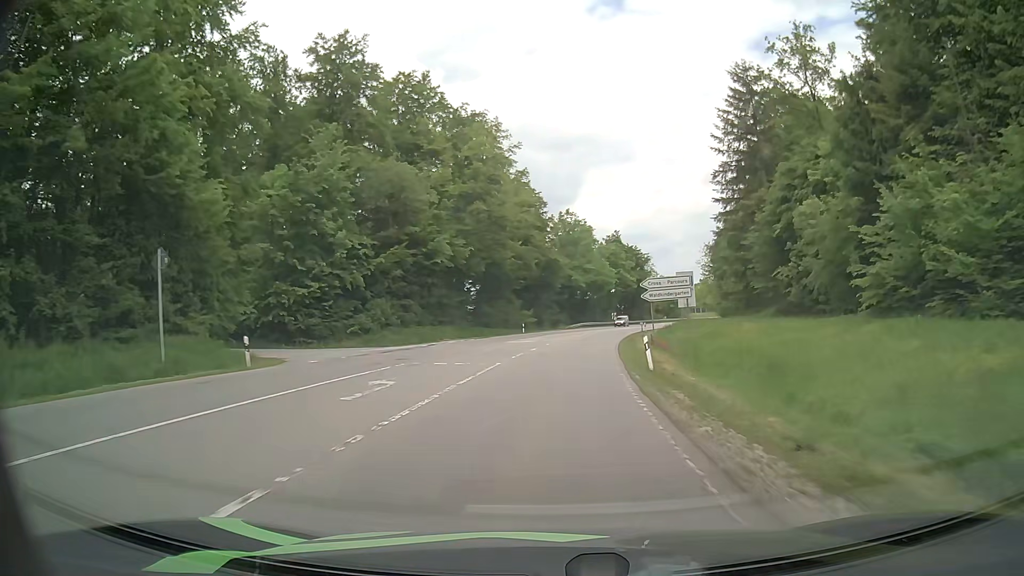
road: secondary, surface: asphalt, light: Day
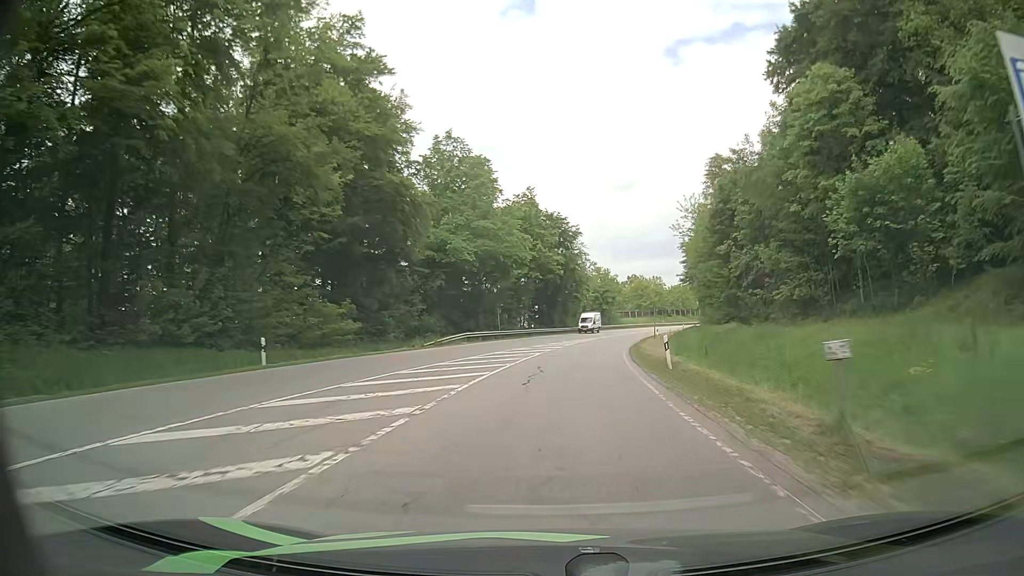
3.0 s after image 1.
(+3.5, +51.8) m; +8°
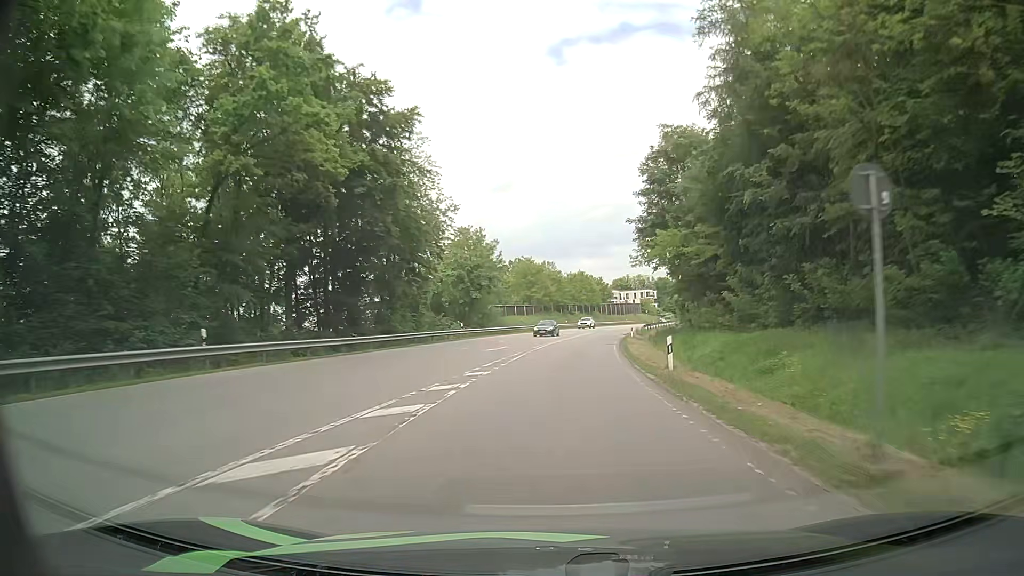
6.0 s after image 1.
(+4.8, +54.0) m; +11°
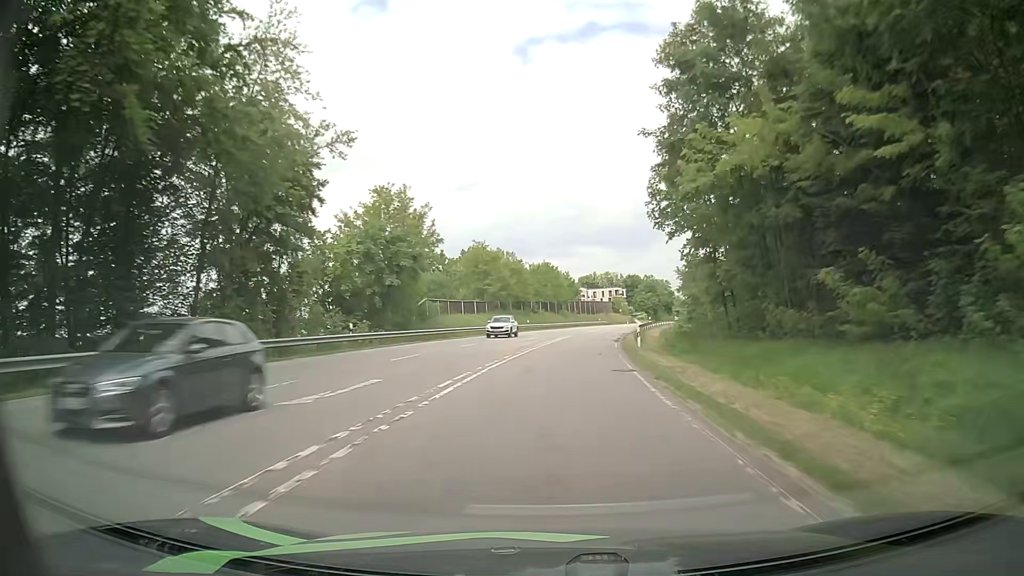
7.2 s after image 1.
(+0.5, +22.3) m; +3°
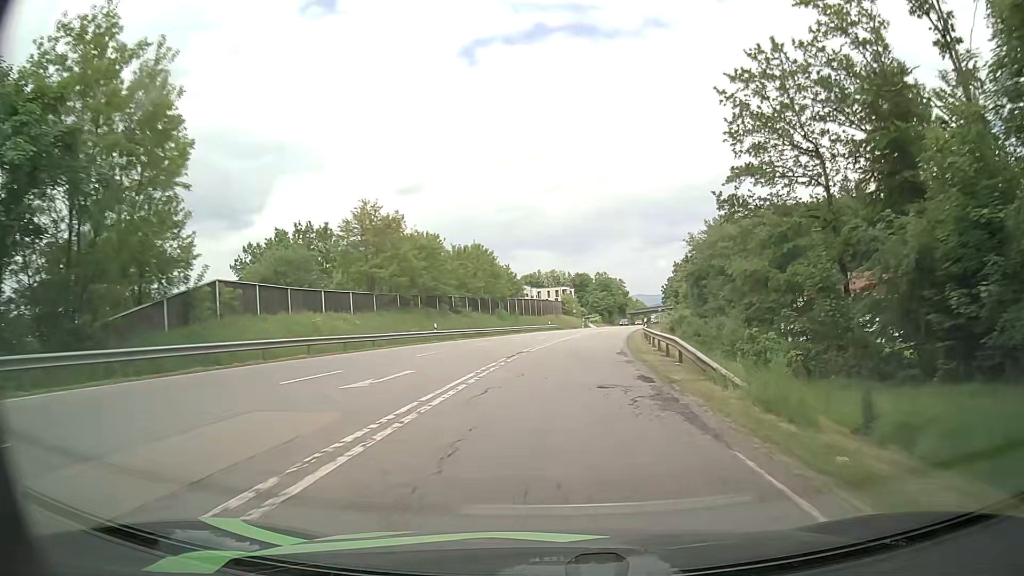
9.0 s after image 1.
(+1.2, +32.4) m; +4°
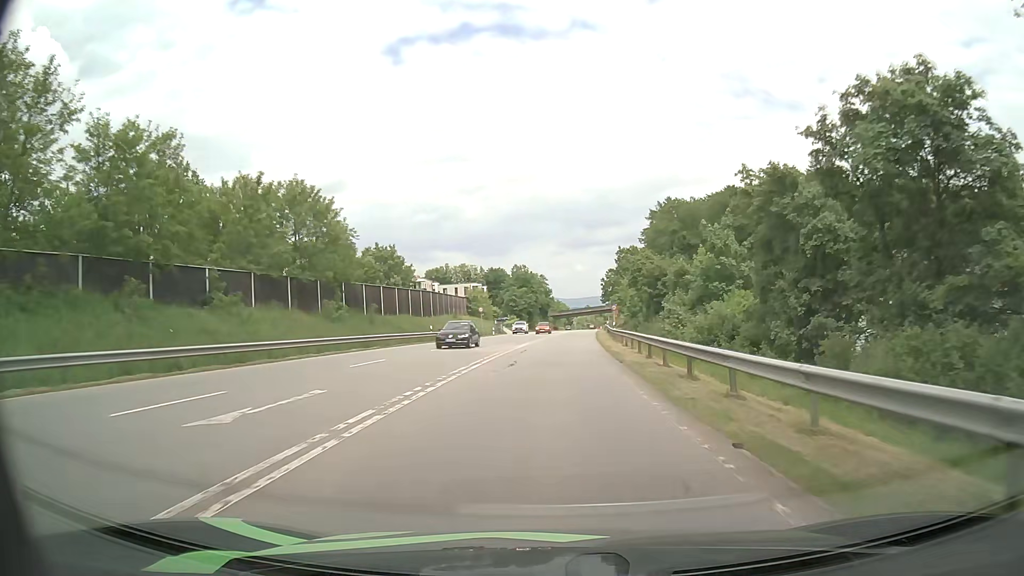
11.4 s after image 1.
(+2.8, +40.6) m; +8°
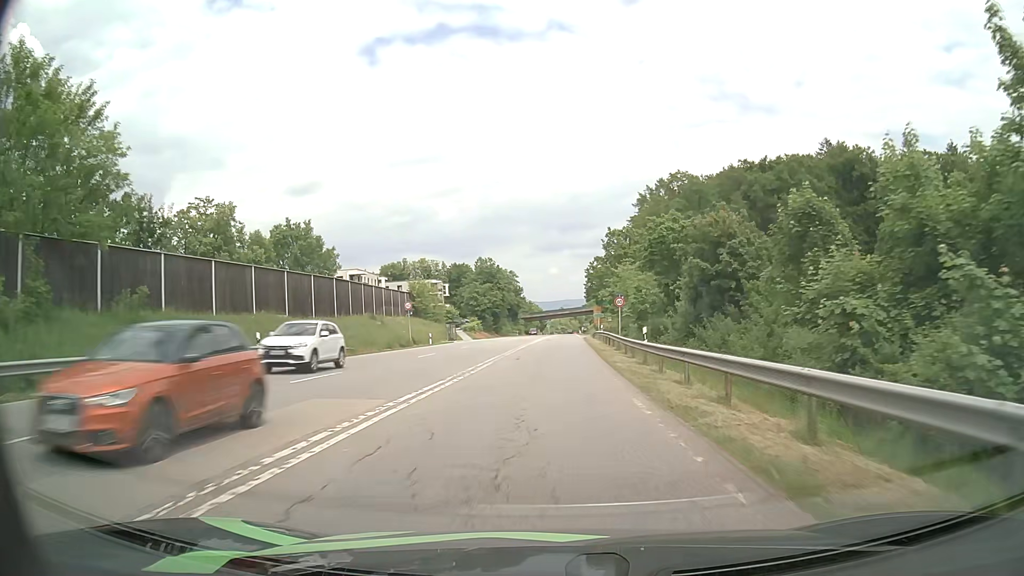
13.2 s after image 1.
(+0.6, +28.2) m; +2°
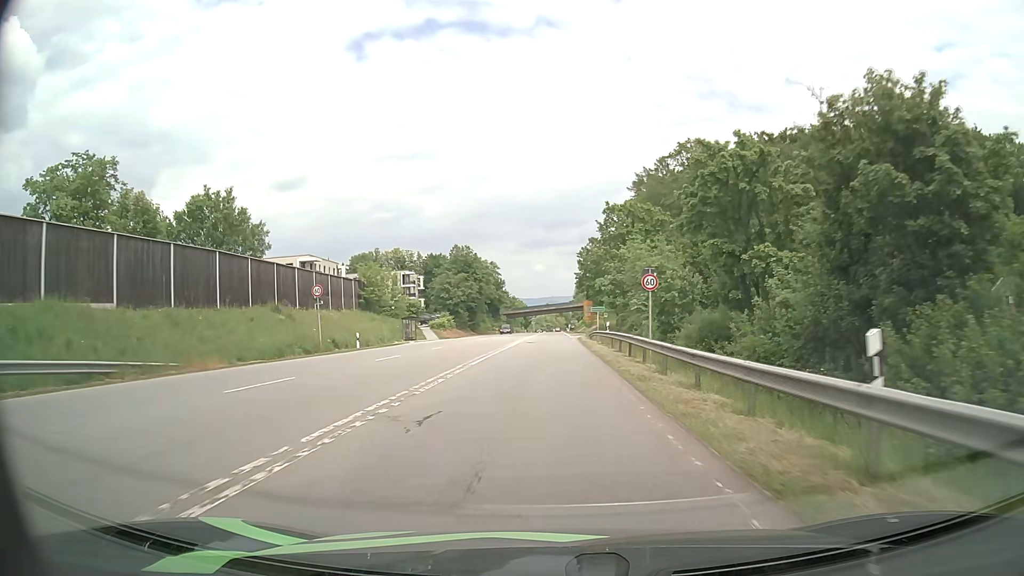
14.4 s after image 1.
(+0.2, +17.9) m; +1°
(0, +10) (0, +20) (0, +30) (0, +40) (0, +50) (0, +60) (0, +70) (0, +80) (0, +90) (0, +100) m
